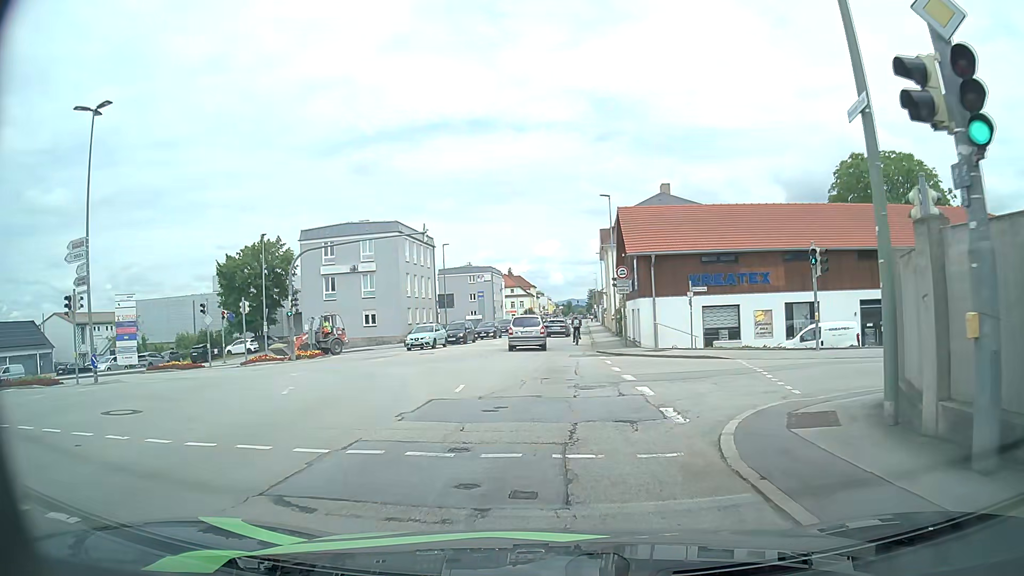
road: tertiary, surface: asphalt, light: Day
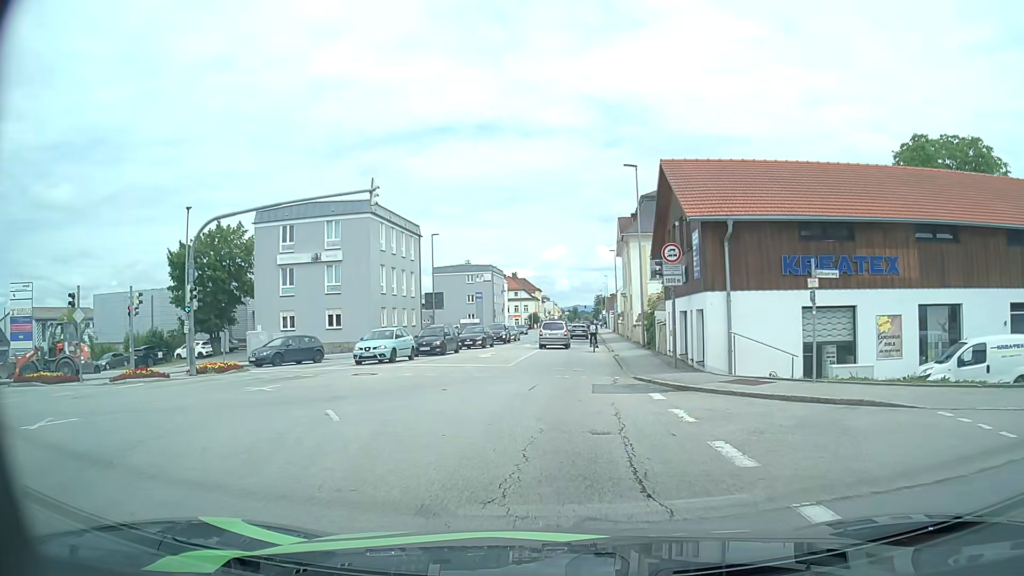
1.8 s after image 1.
(+0.2, +11.3) m; 0°
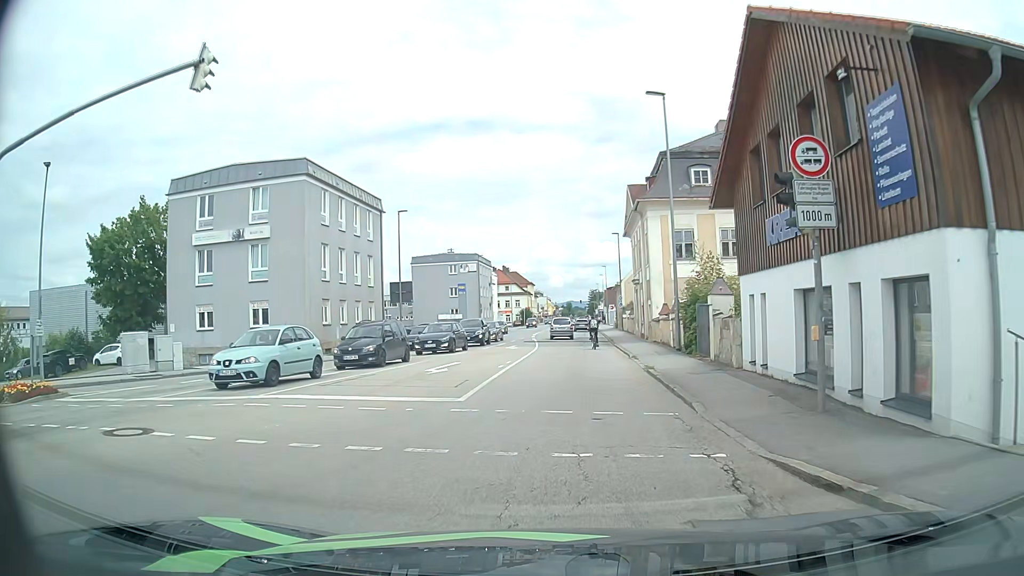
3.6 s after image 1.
(+0.1, +11.6) m; +1°
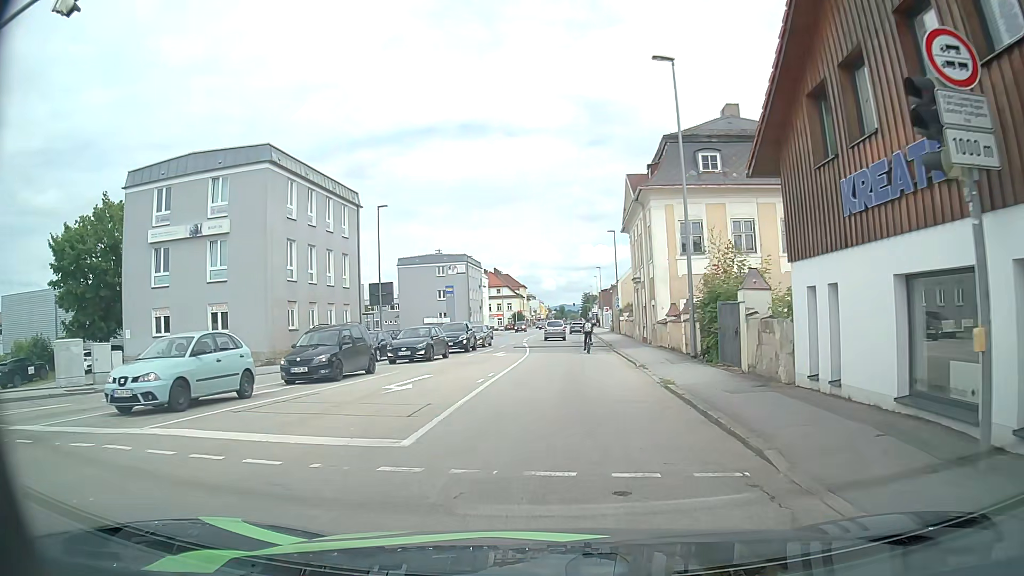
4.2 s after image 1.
(0.0, +4.1) m; +1°
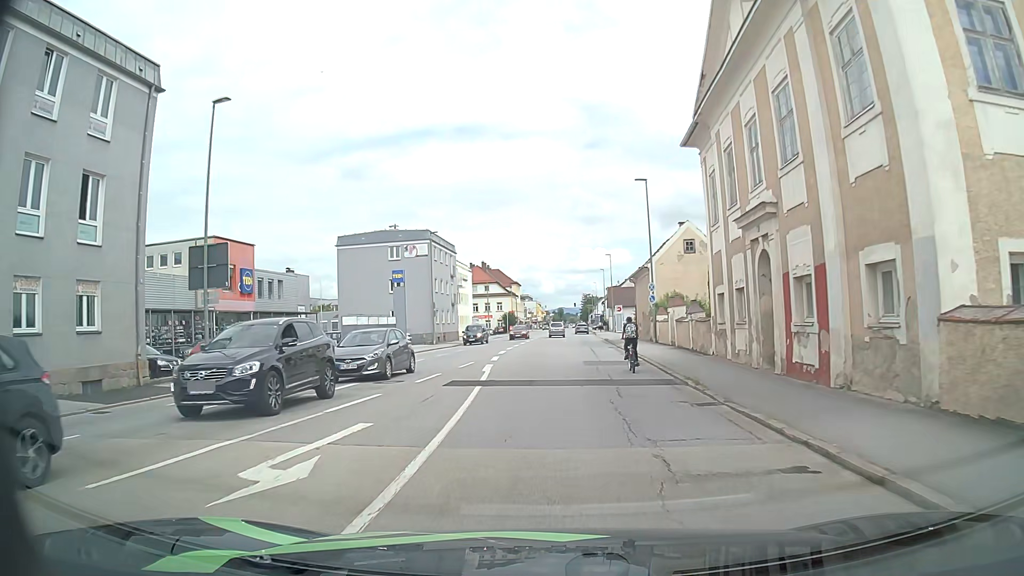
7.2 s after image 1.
(0.0, +25.0) m; 0°
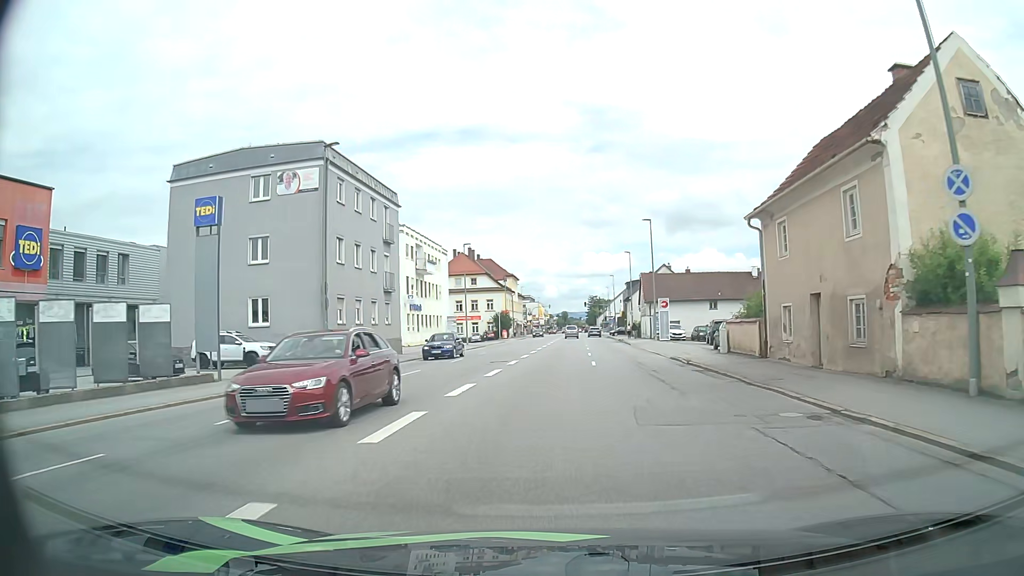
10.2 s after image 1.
(-0.2, +31.9) m; -1°
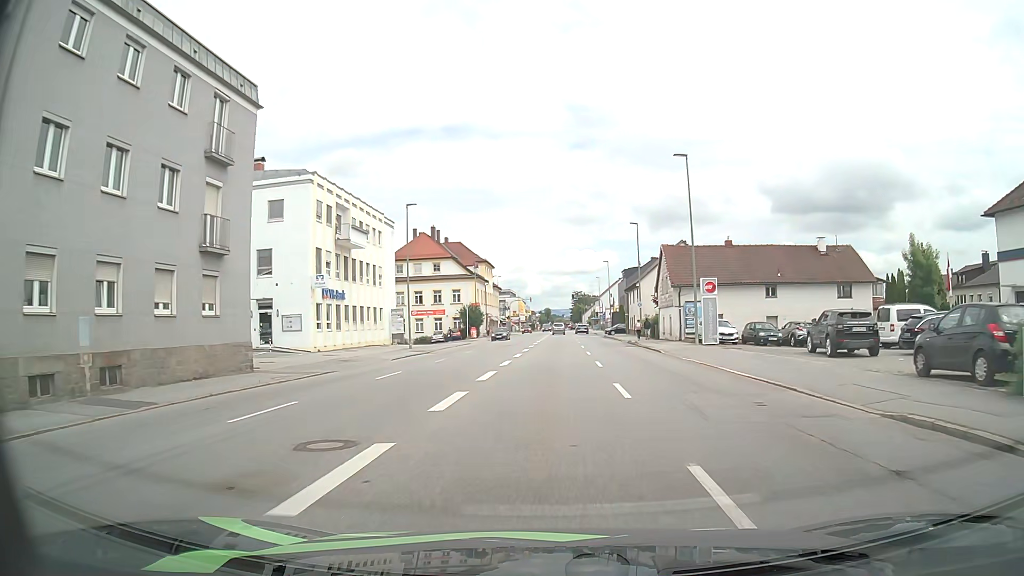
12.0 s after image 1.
(+0.3, +21.3) m; +2°
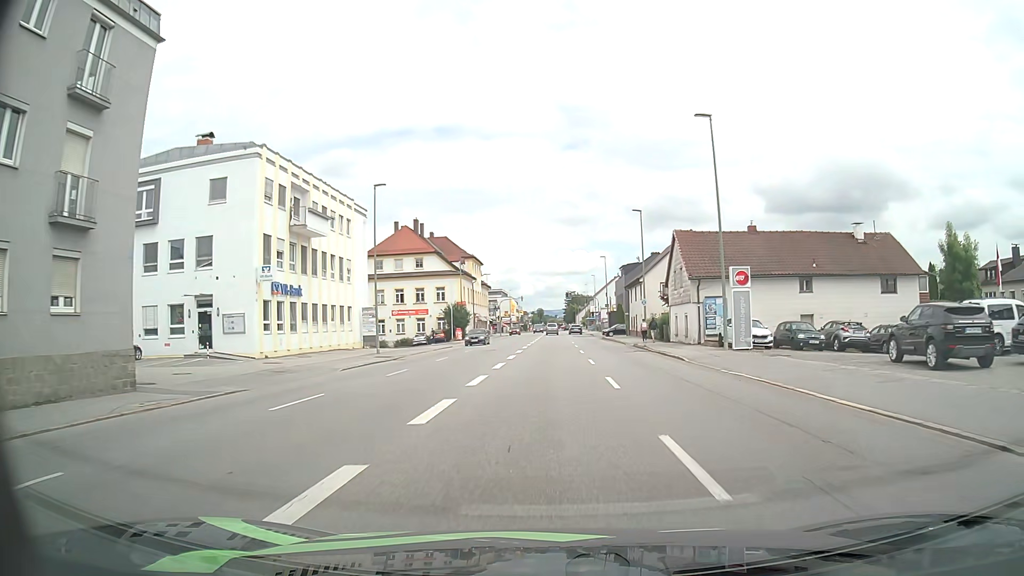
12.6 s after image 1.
(0.0, +7.3) m; +1°
(0, +10) (0, +20) (0, +30) (+1, +40) (+2, +50) (+2, +60) (+3, +70) (+3, +80) (+3, +90) (+3, +100) m
